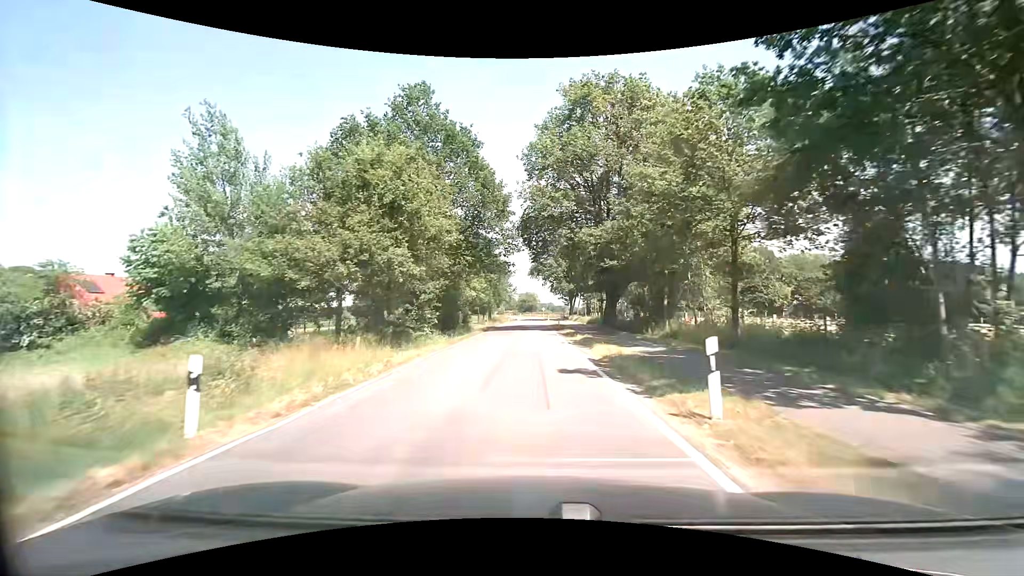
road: tertiary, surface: asphalt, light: Day
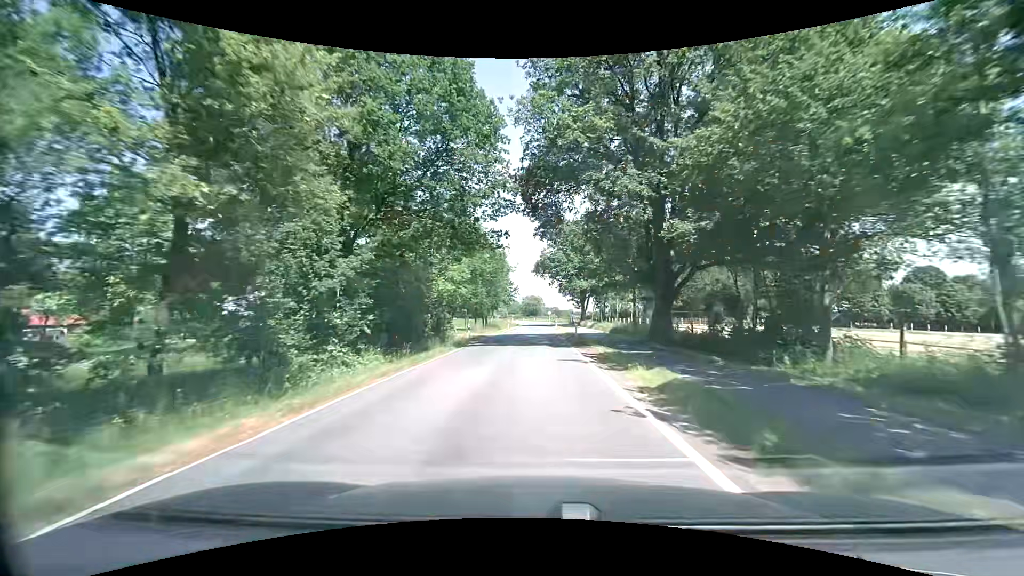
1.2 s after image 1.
(-0.2, +15.4) m; -1°
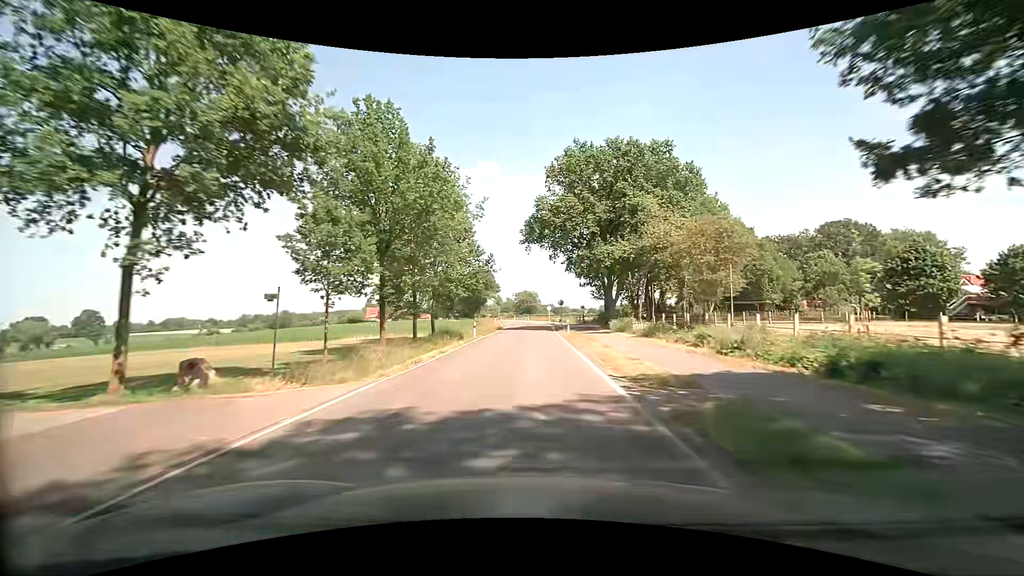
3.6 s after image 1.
(+0.4, +34.7) m; 0°
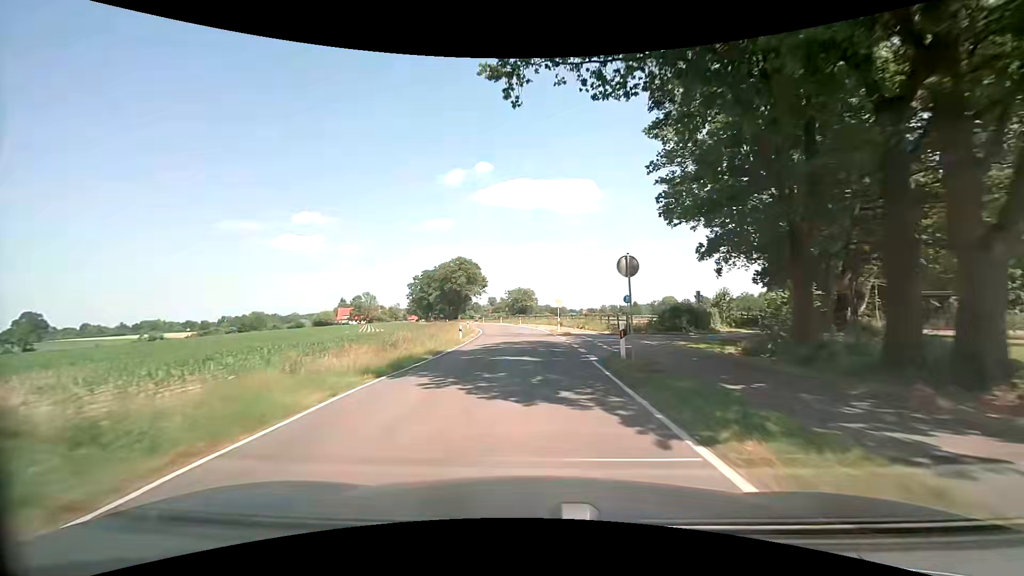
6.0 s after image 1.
(+0.4, +38.1) m; +1°
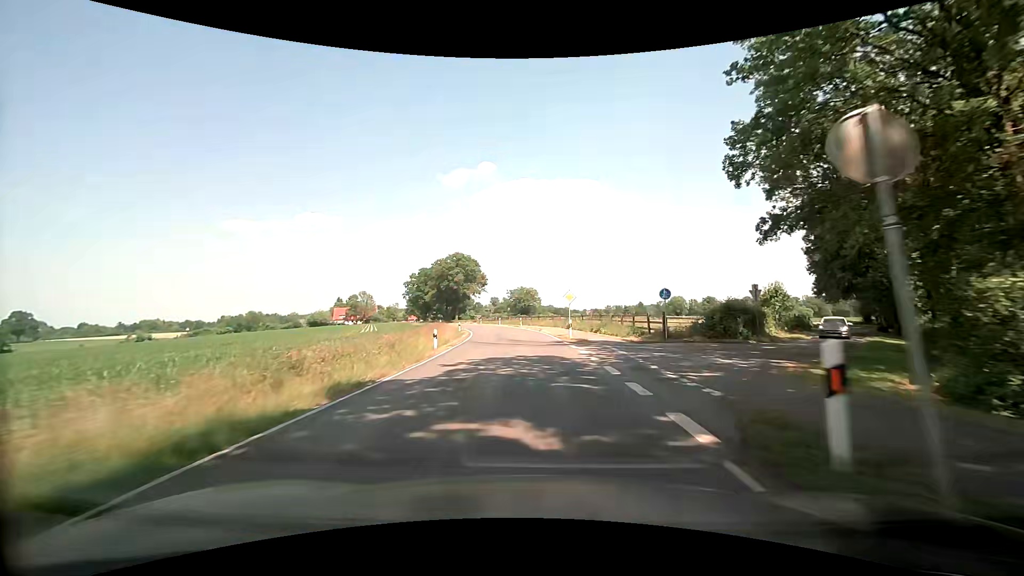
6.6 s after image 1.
(0.0, +9.8) m; 0°
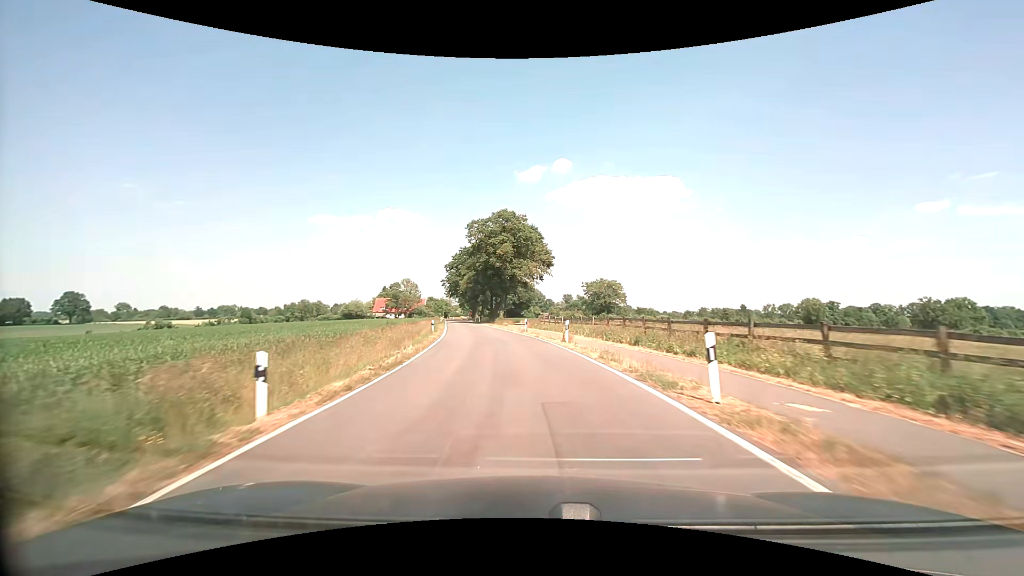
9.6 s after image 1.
(-3.2, +49.4) m; -9°
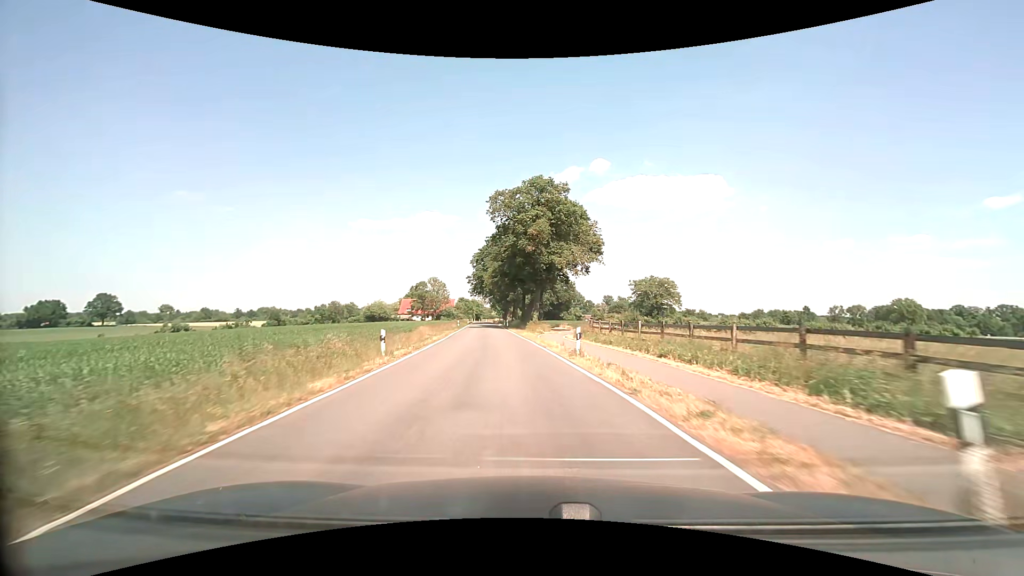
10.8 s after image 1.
(-0.8, +20.0) m; -4°
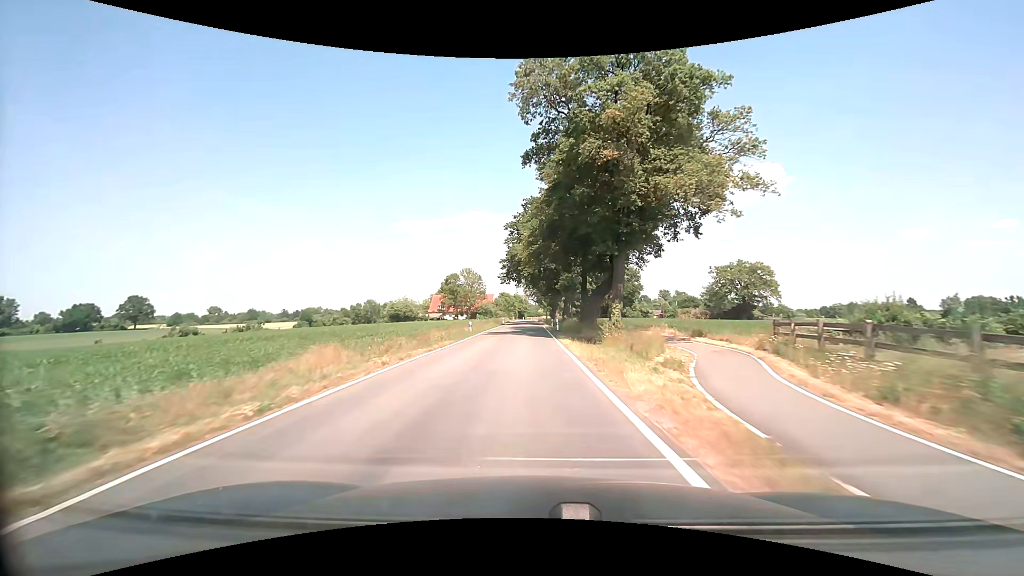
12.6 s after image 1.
(-1.8, +30.6) m; -6°
(0, +10) (0, +20) (0, +30) (0, +40) (0, +50) (0, +60) (-1, +70) (-1, +80) (-1, +90) (-1, +100) m
